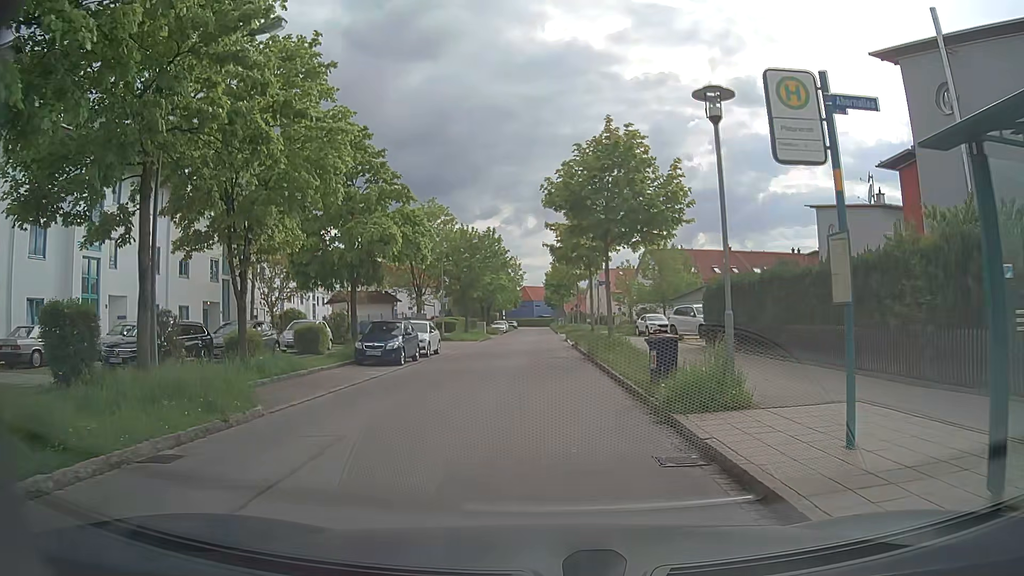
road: residential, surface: asphalt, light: Day
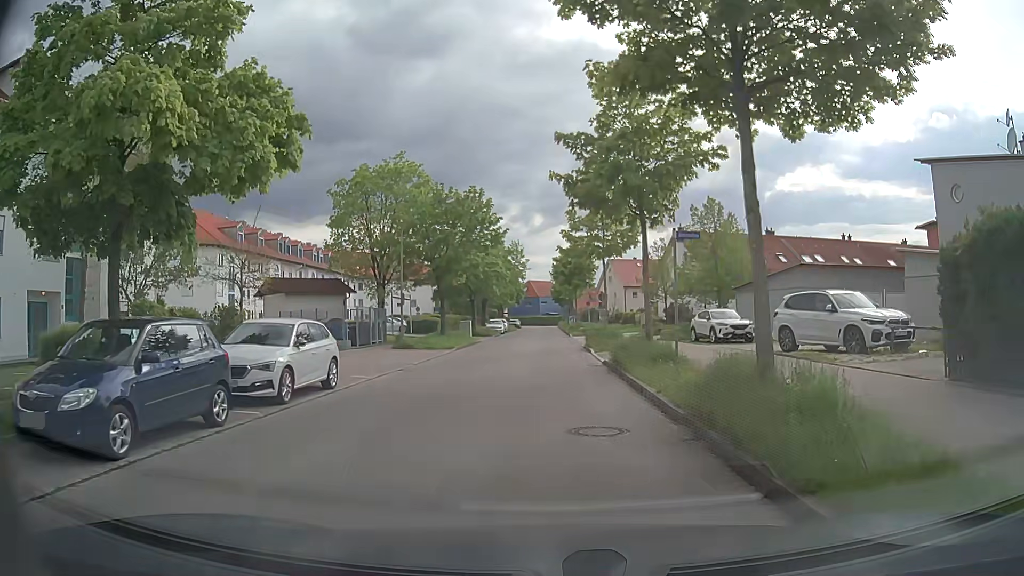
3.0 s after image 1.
(0.0, +16.3) m; -1°
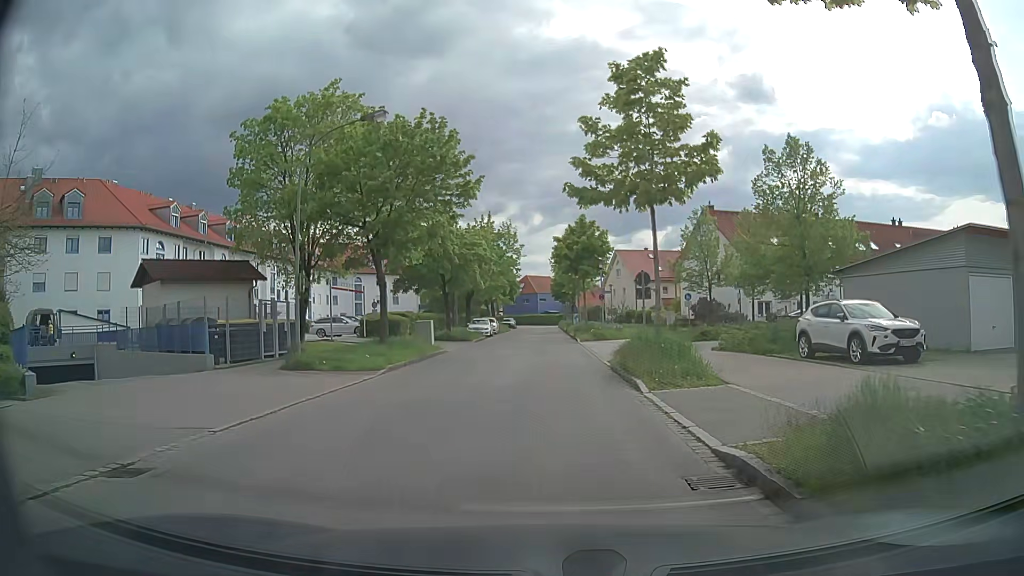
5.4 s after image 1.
(+0.1, +14.2) m; +1°
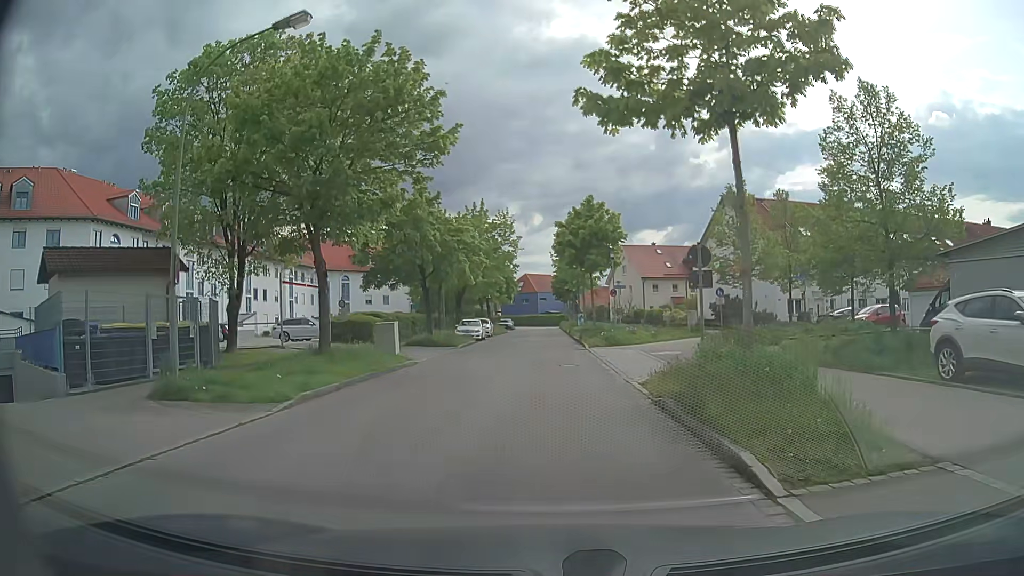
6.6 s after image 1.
(0.0, +7.0) m; 0°
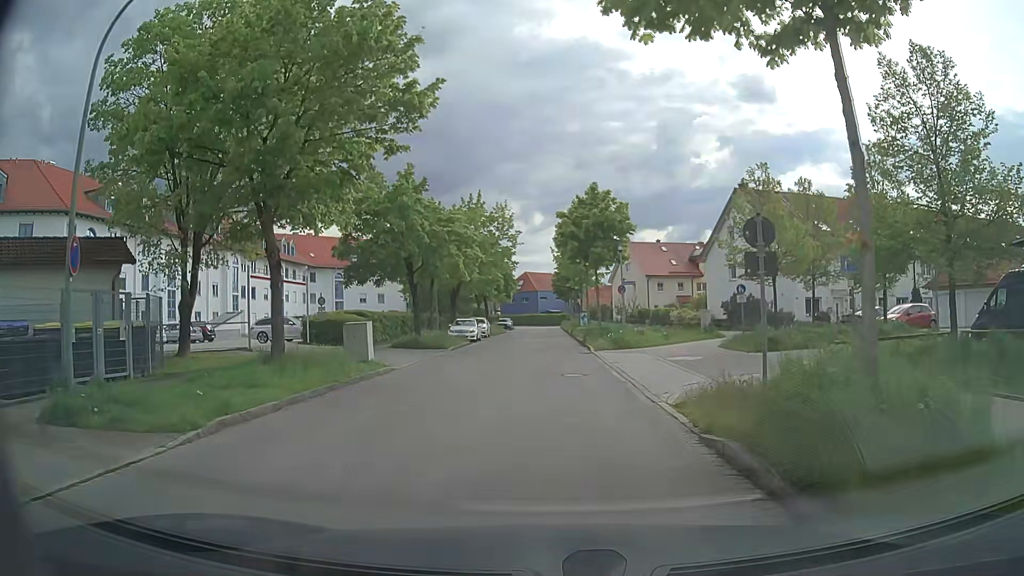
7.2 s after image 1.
(0.0, +3.4) m; 0°
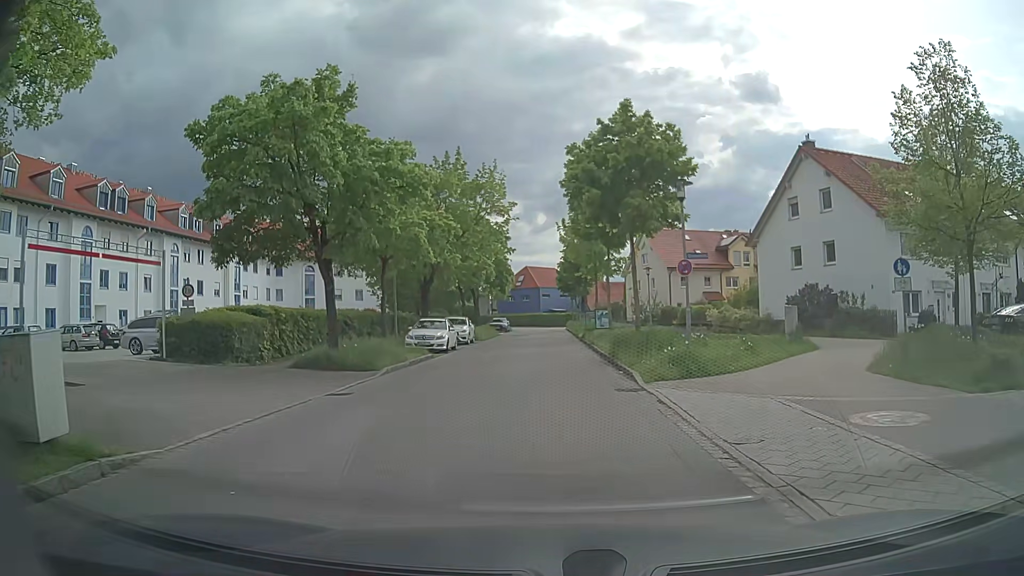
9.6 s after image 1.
(0.0, +13.1) m; +1°
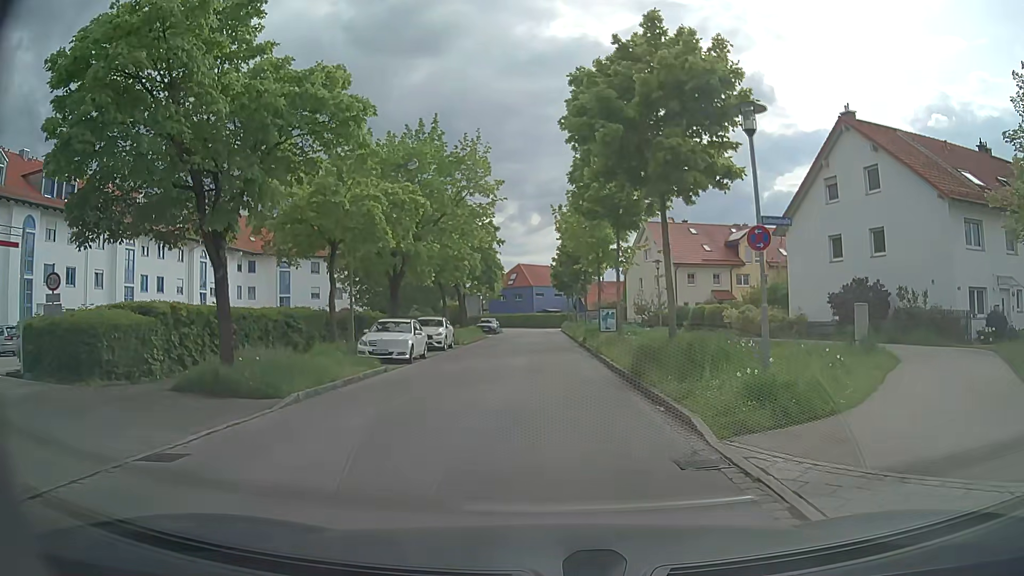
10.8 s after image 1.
(-0.1, +6.4) m; -1°
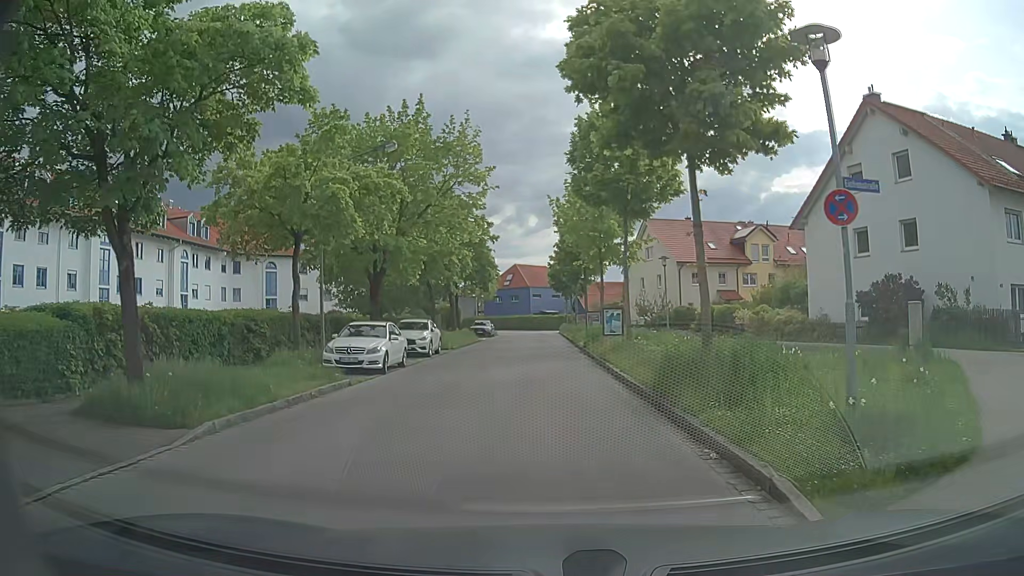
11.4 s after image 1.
(0.0, +3.2) m; 0°
(0, +10) (0, +20) (0, +30) (0, +40) (0, +50) (0, +60) (0, +70) (-1, +80) (-5, +89) (-13, +96) m
